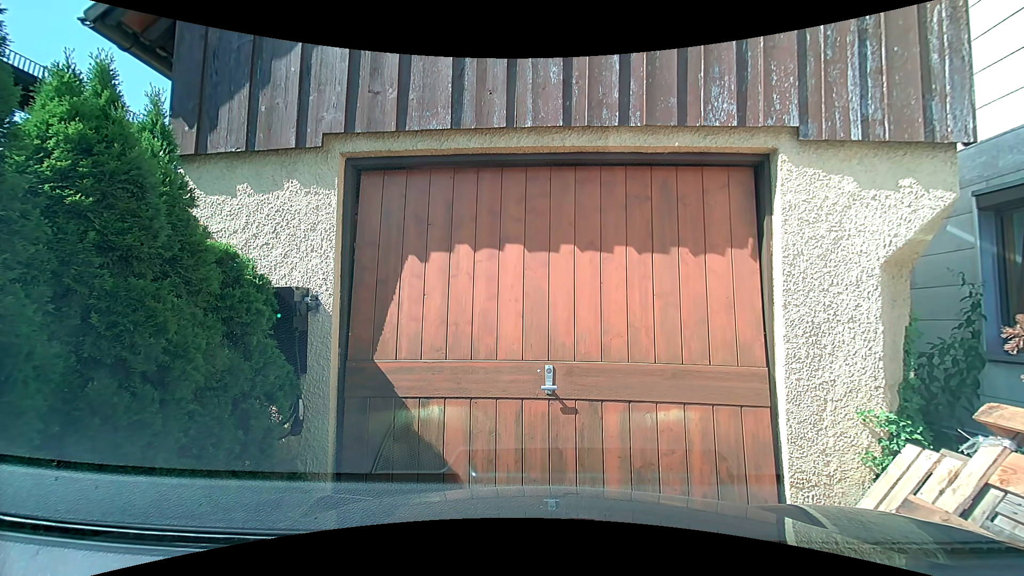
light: Day
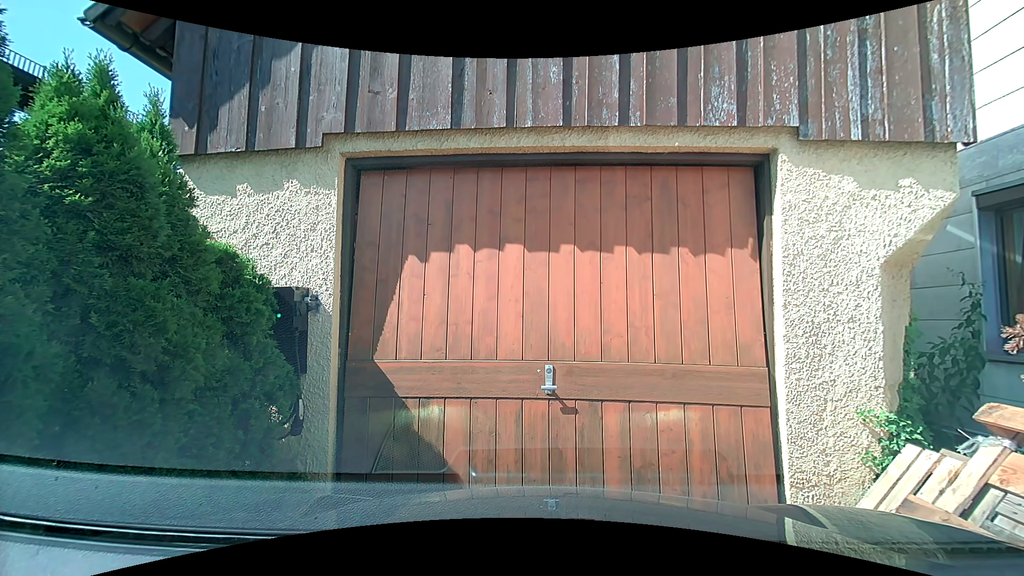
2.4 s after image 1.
(0.0, 0.0) m; 0°
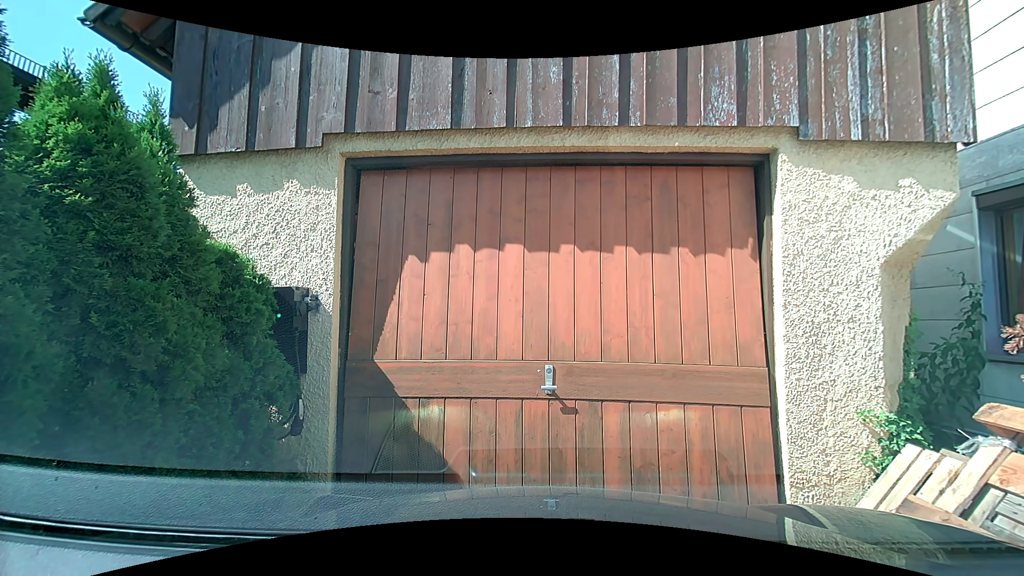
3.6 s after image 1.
(0.0, 0.0) m; 0°
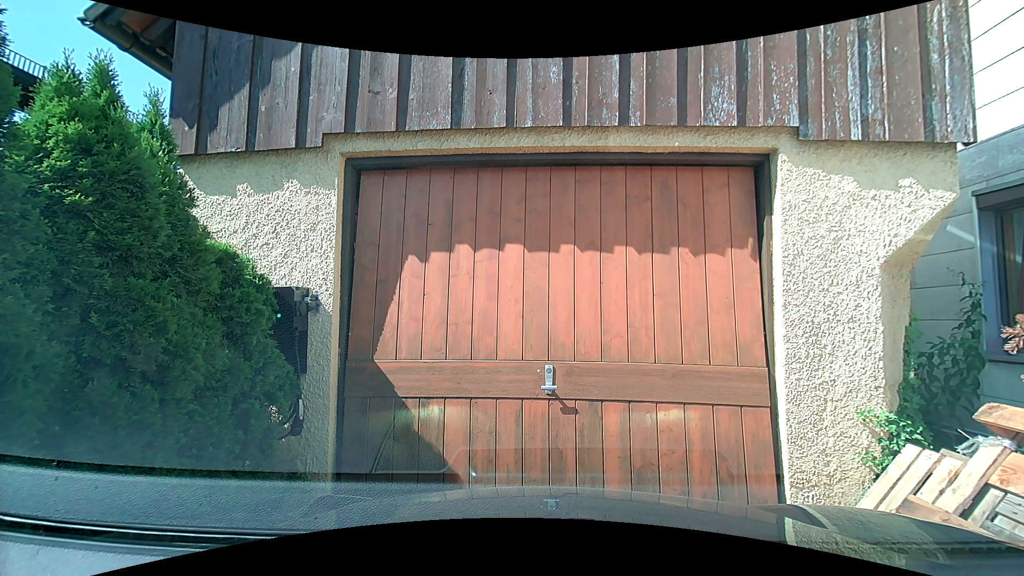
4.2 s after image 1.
(0.0, 0.0) m; 0°
